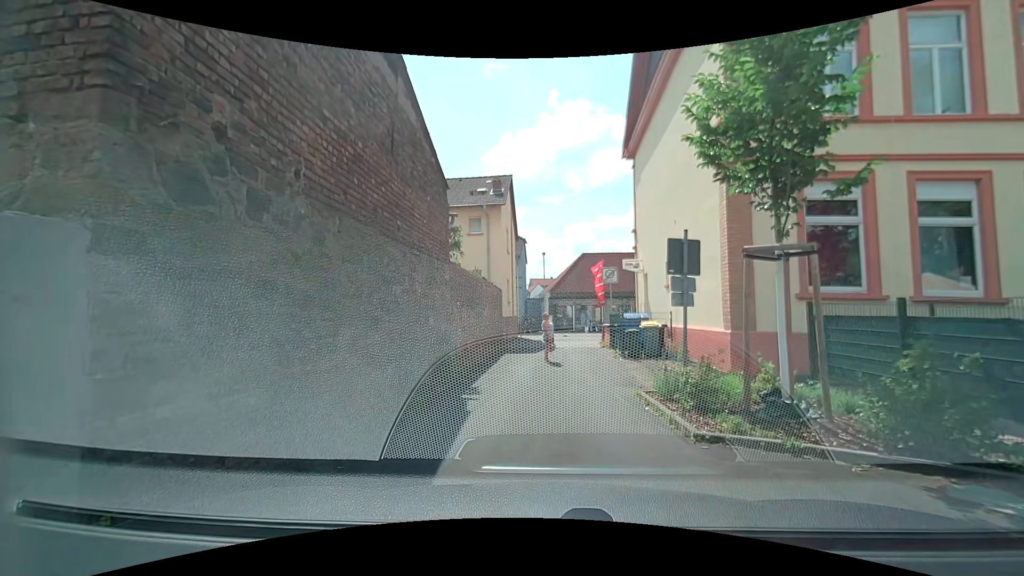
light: Day
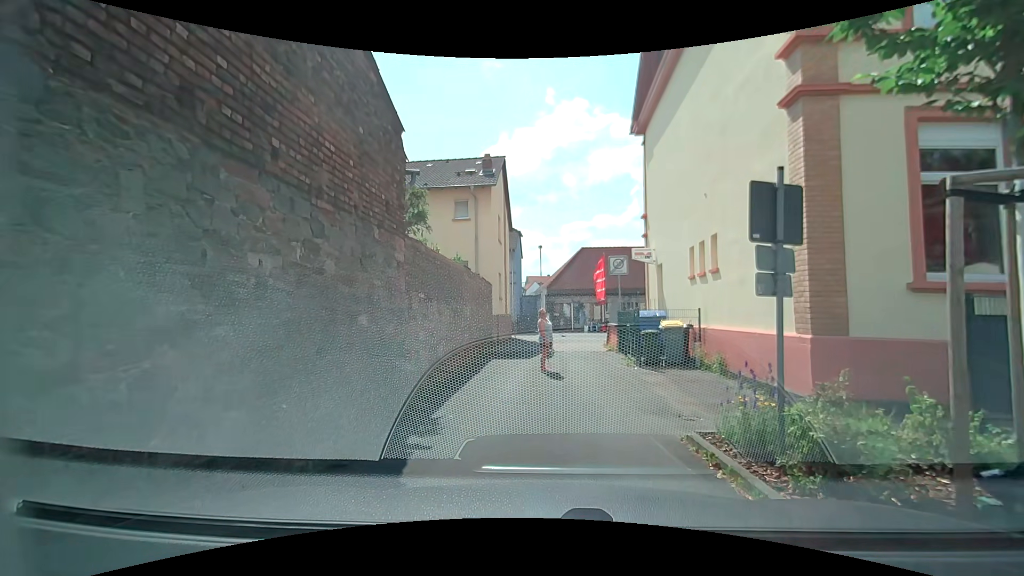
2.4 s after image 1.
(0.0, +3.3) m; +1°
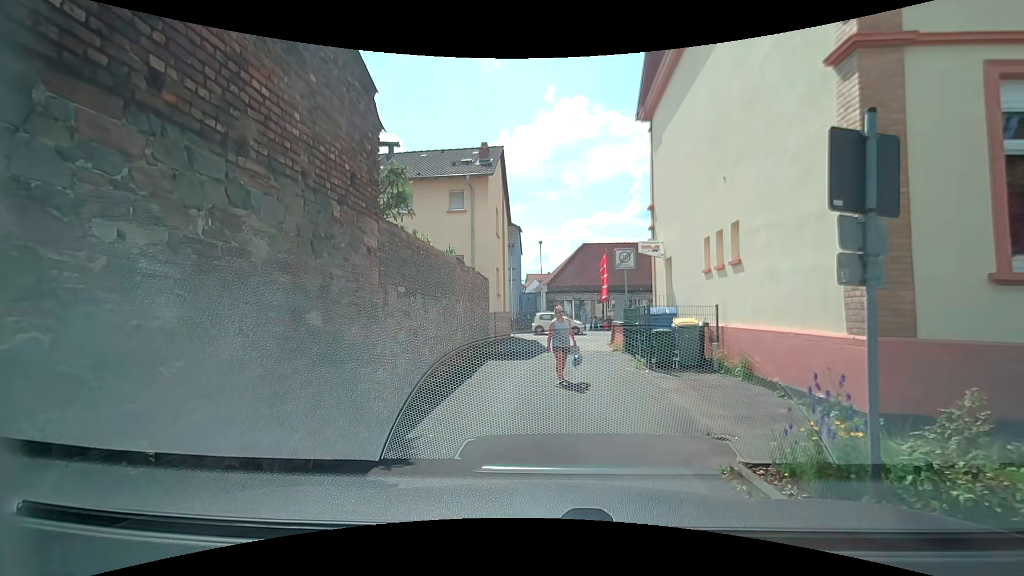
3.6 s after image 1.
(0.0, +1.3) m; 0°
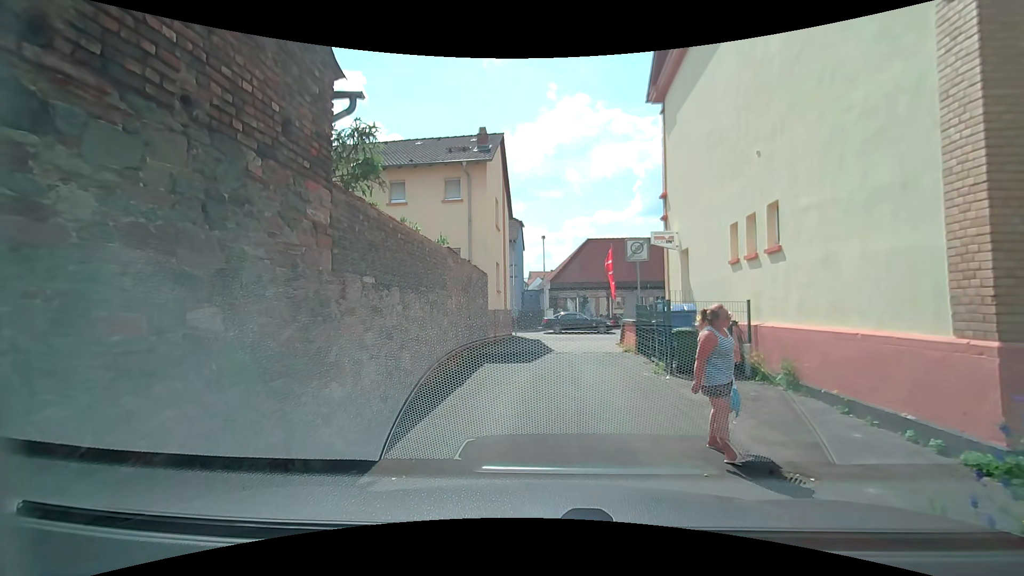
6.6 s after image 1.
(0.0, +1.5) m; 0°
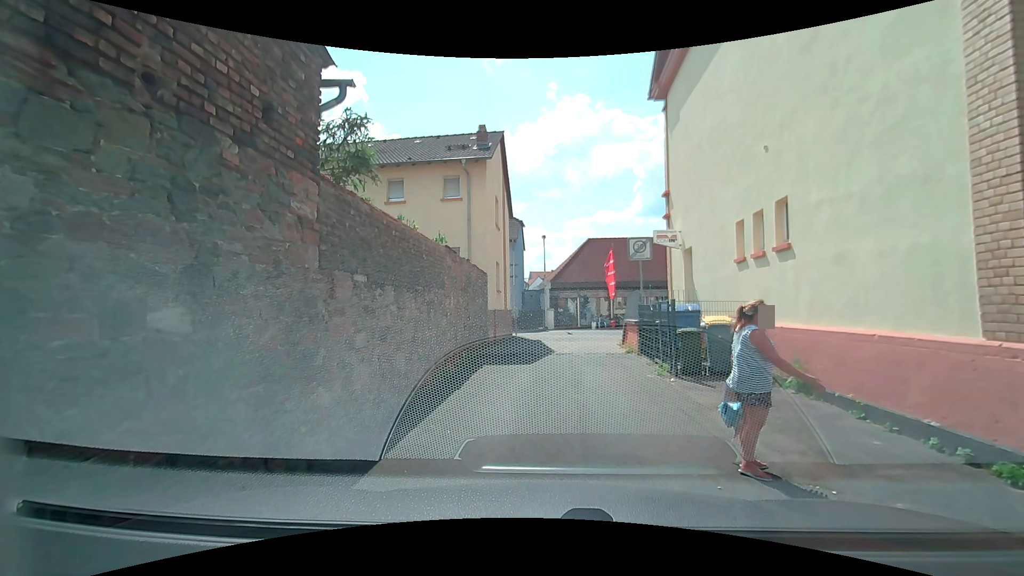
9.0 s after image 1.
(0.0, +0.3) m; 0°
